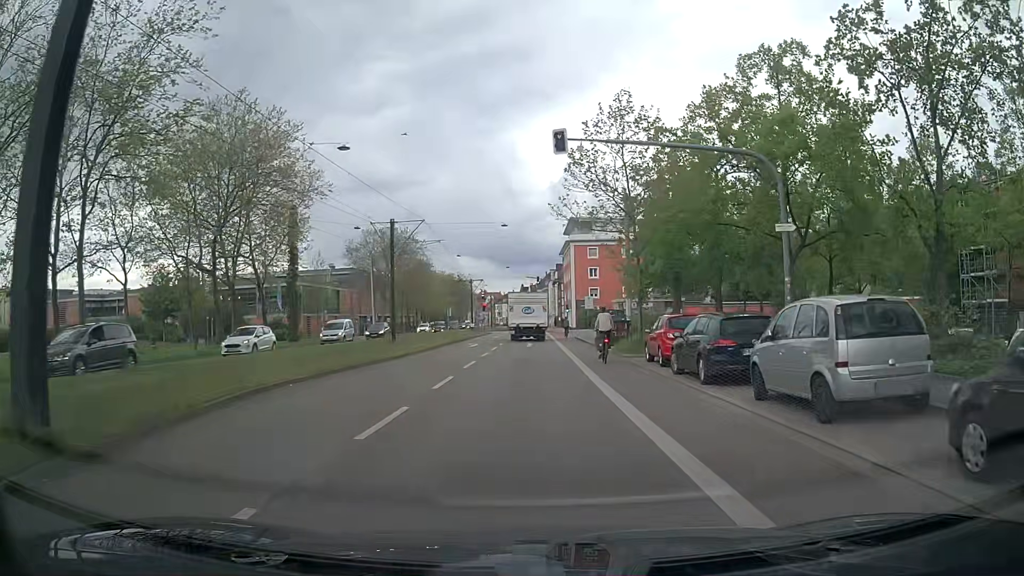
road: secondary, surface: asphalt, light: Day
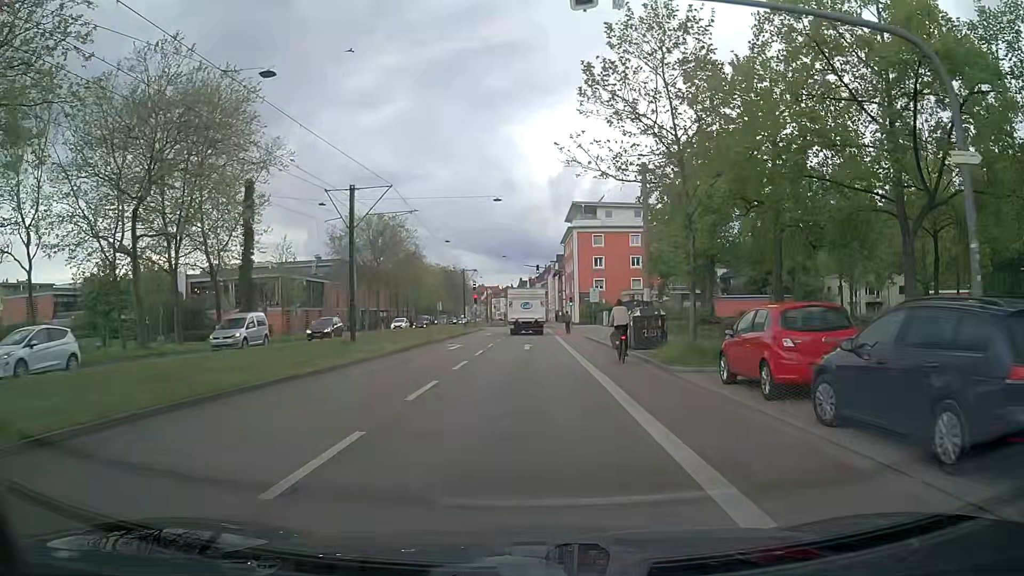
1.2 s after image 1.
(-0.2, +8.8) m; -2°
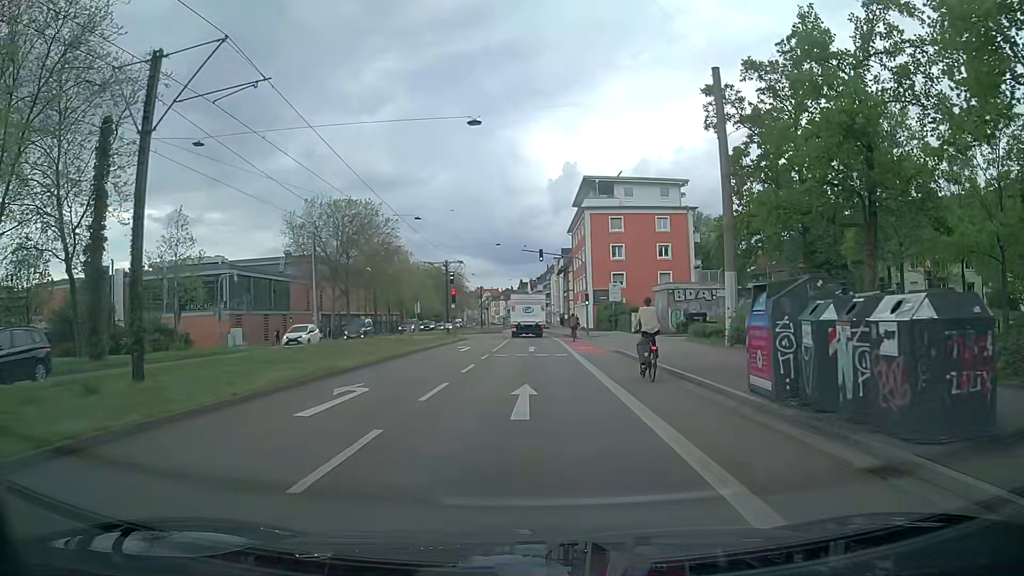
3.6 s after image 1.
(+0.1, +17.7) m; 0°
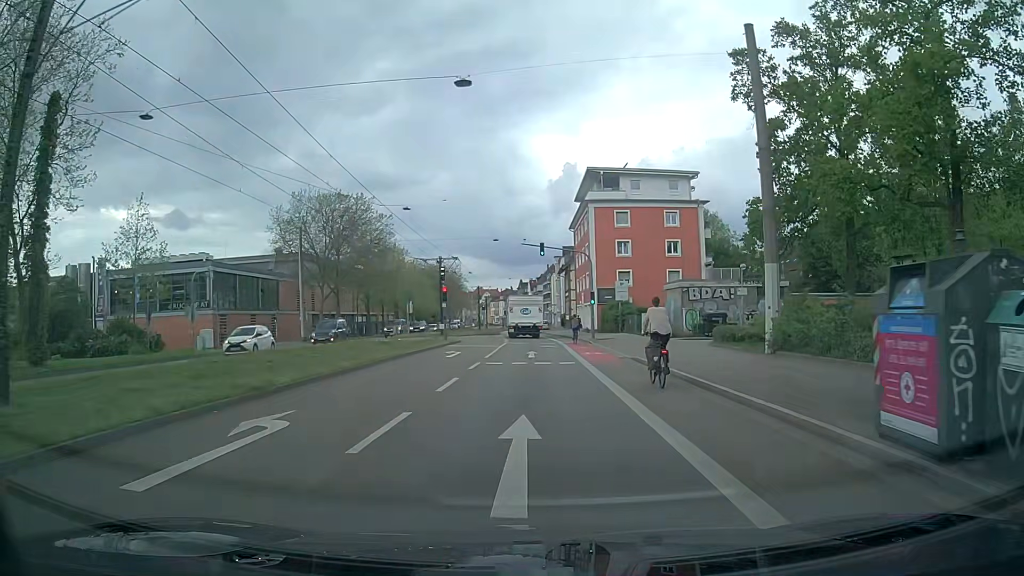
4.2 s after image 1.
(0.0, +4.4) m; +1°
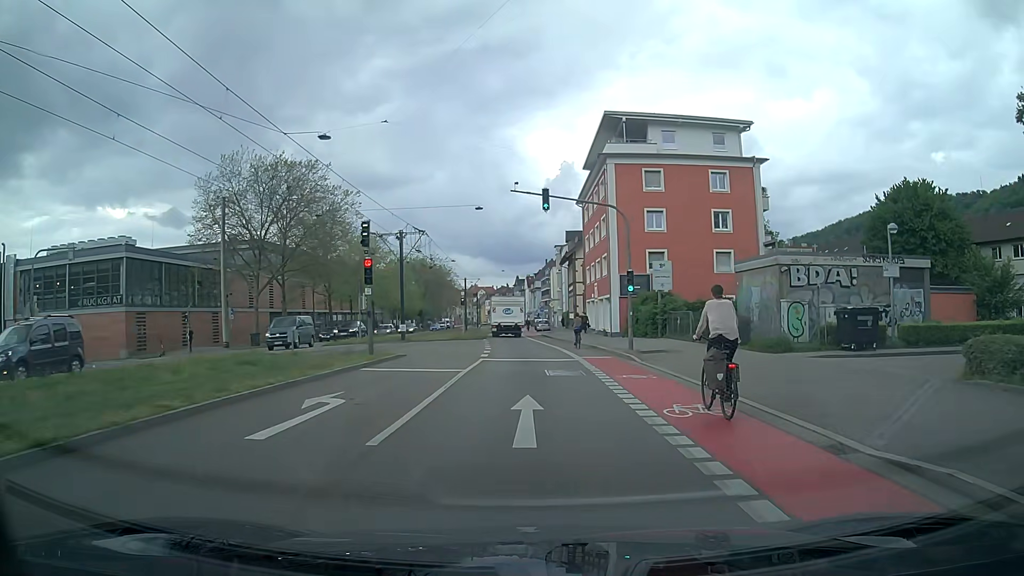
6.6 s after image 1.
(-0.1, +17.5) m; -1°
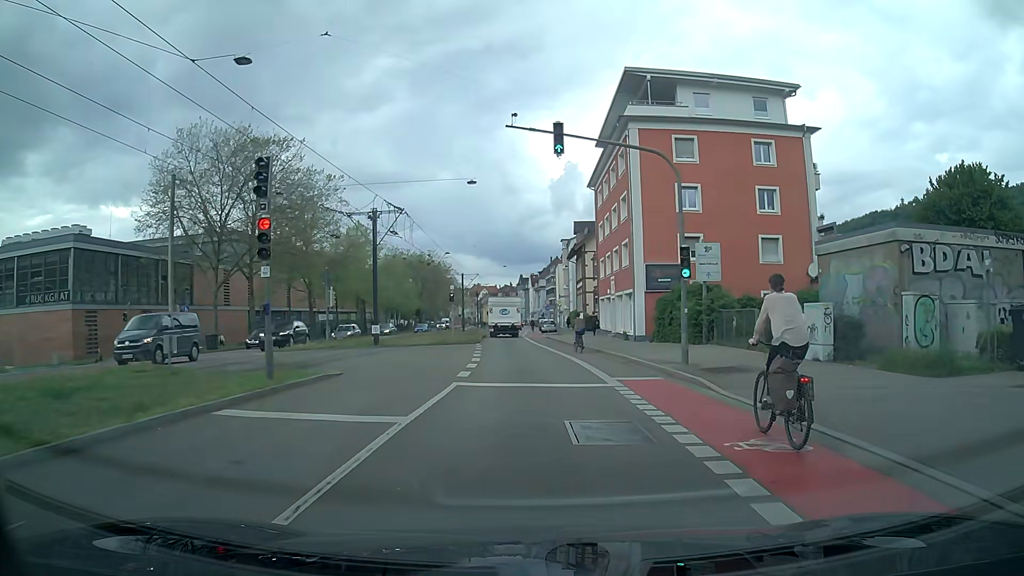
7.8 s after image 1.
(0.0, +8.7) m; 0°
